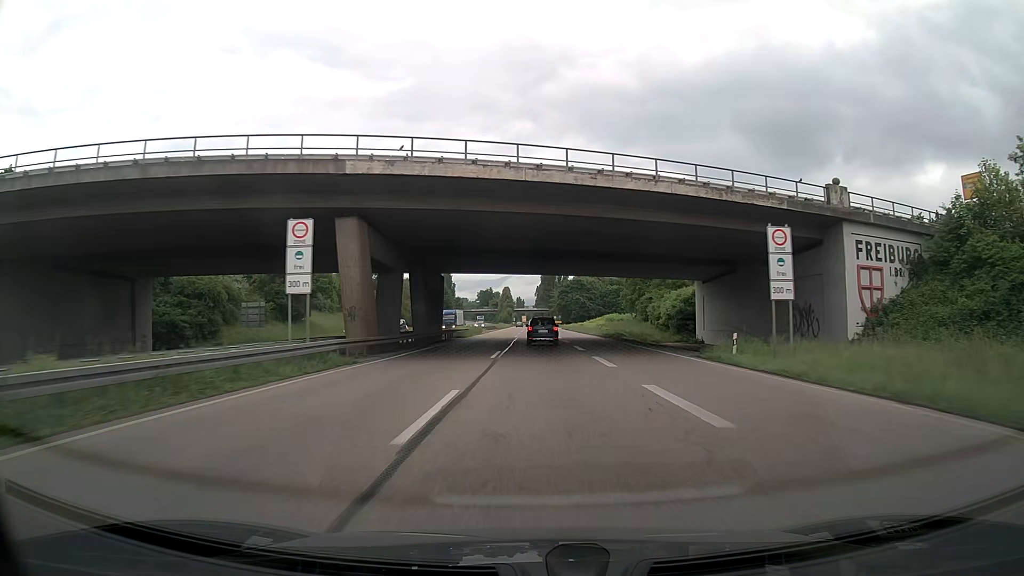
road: trunk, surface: asphalt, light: Day
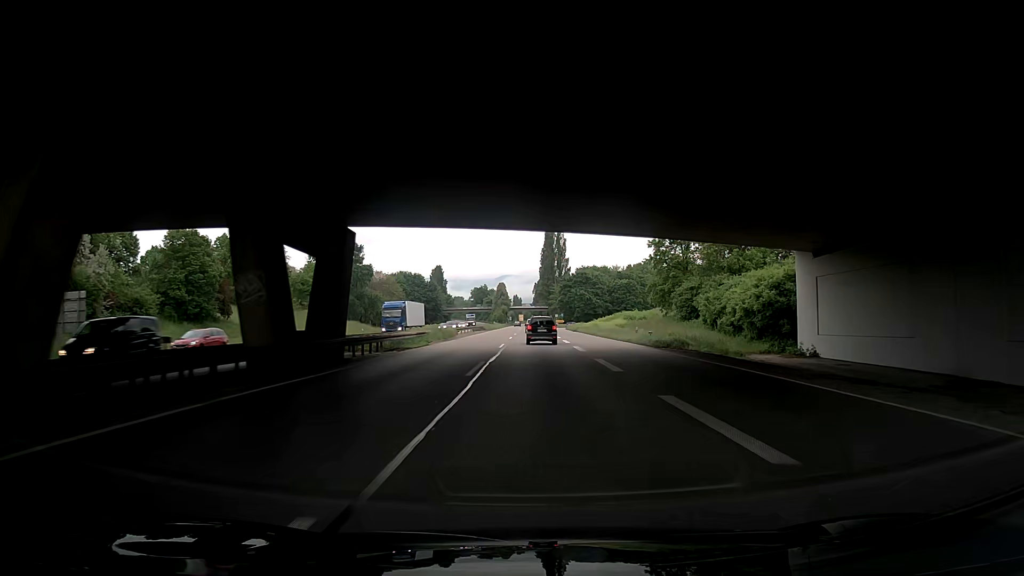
(+0.1, +26.7) m; 0°
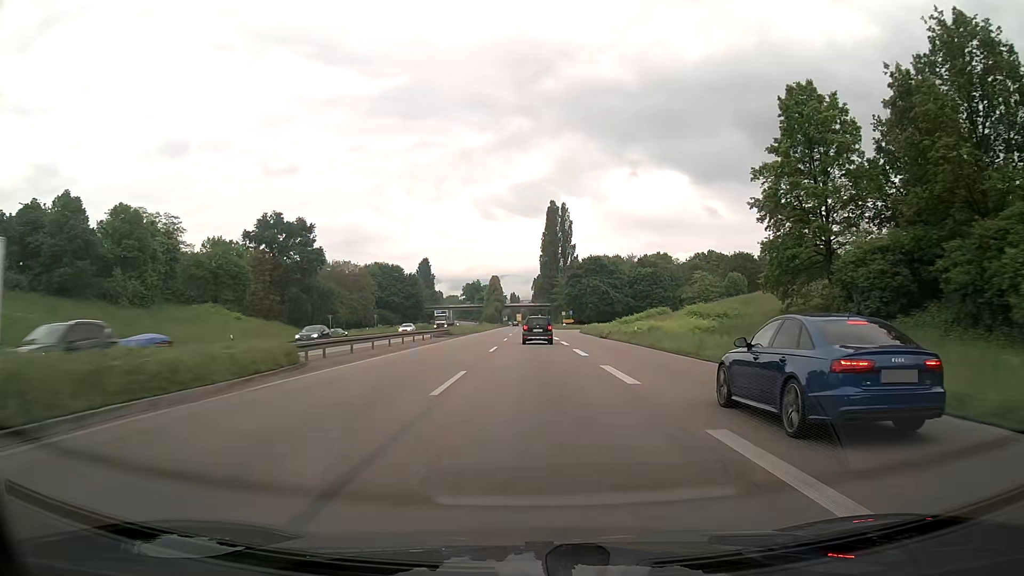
(-0.3, +40.6) m; 0°
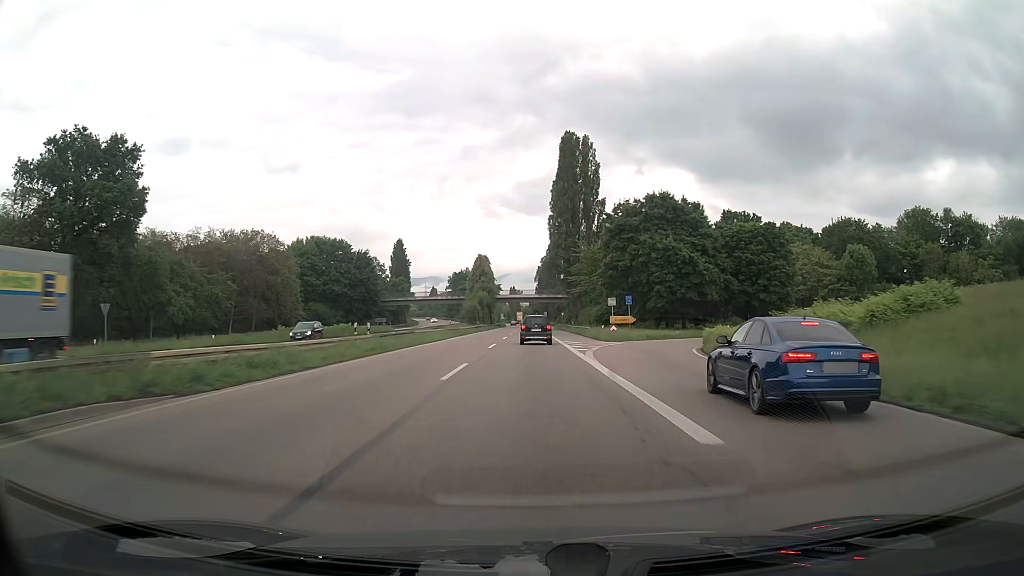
(-0.3, +68.9) m; 0°
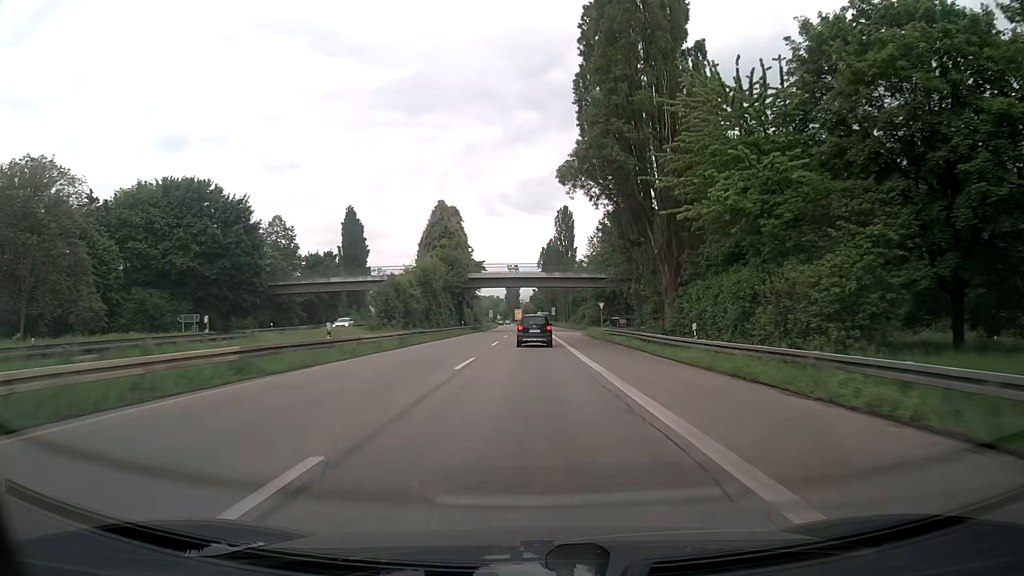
(-0.1, +68.8) m; 0°
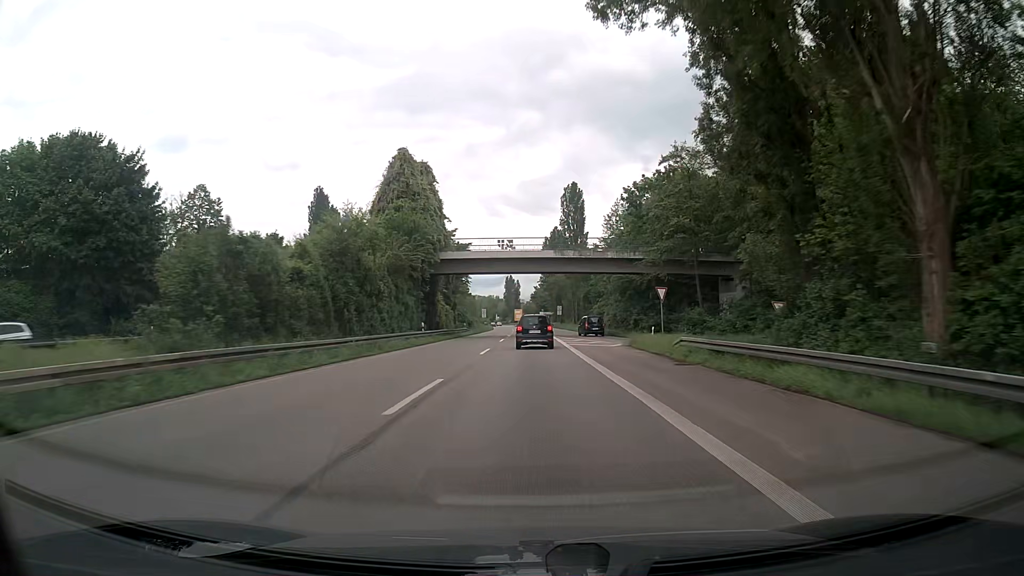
(0.0, +27.1) m; 0°
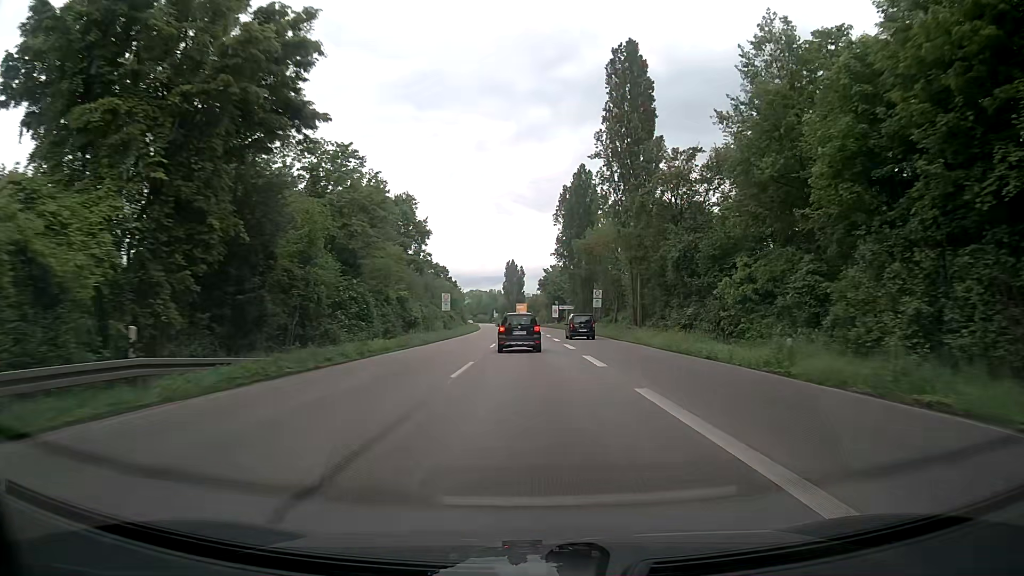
(-0.4, +65.6) m; -1°
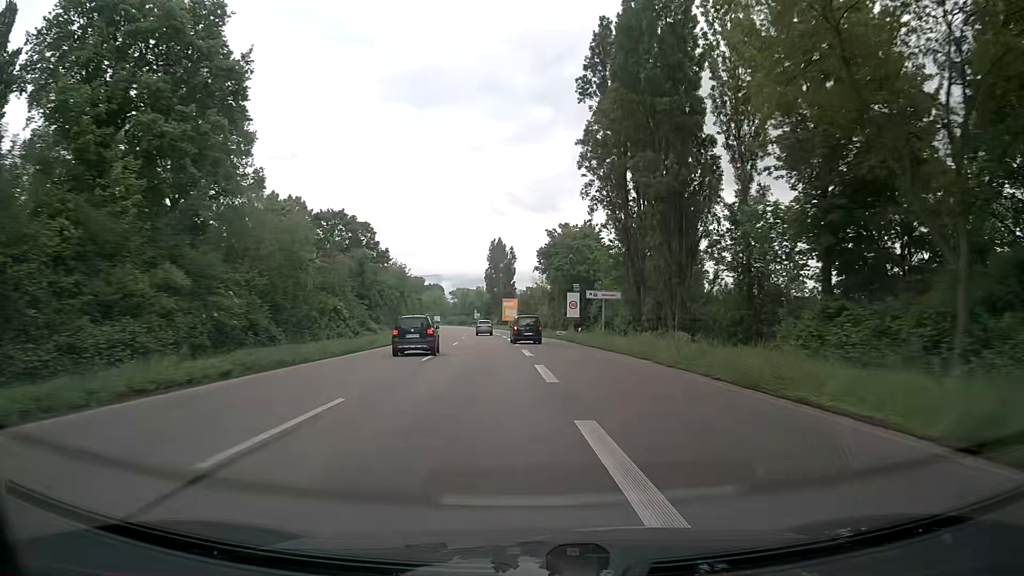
(+0.4, +64.3) m; +1°
(0, +10) (0, +20) (0, +30) (0, +40) (-1, +50) (-1, +60) (-1, +70) (-2, +80) (-3, +90) (-4, +100) m
